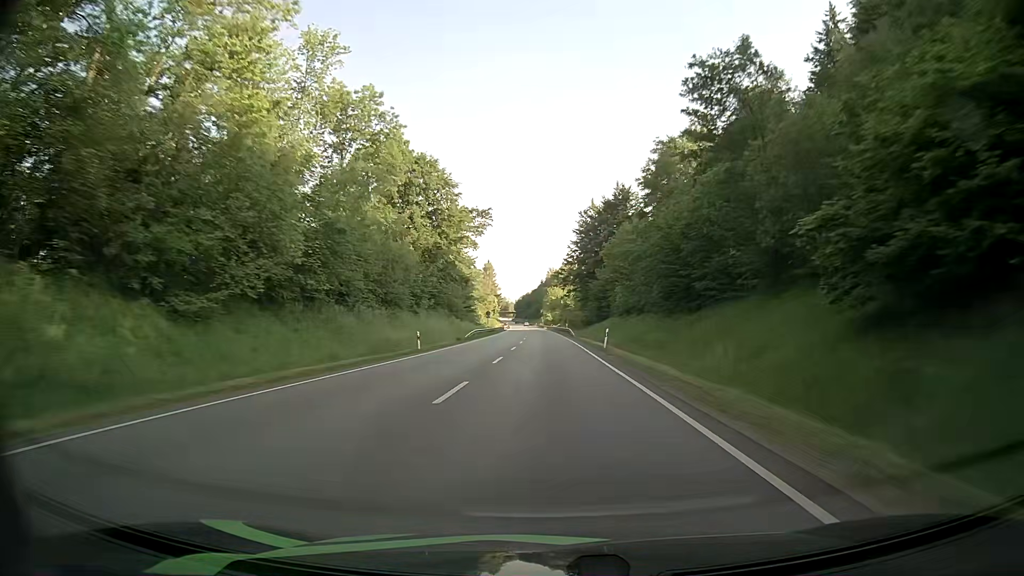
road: primary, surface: asphalt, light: Day
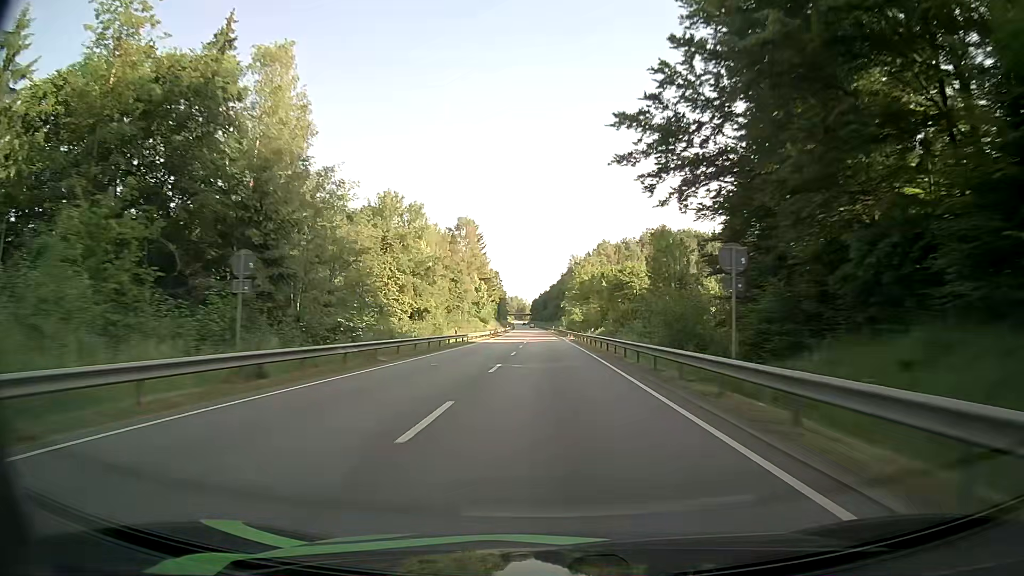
(-0.6, +87.3) m; -1°
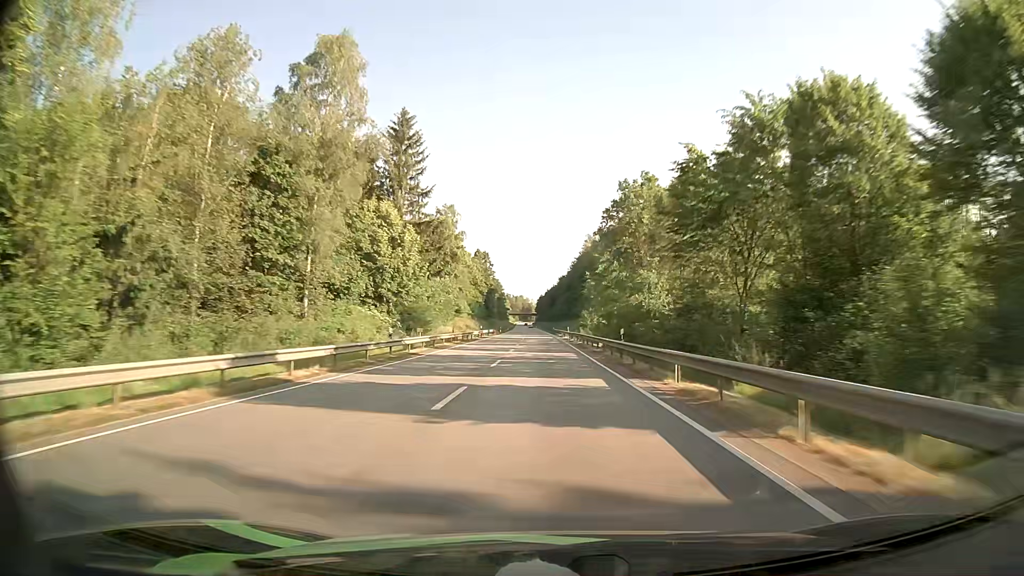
(-0.5, +68.9) m; -1°
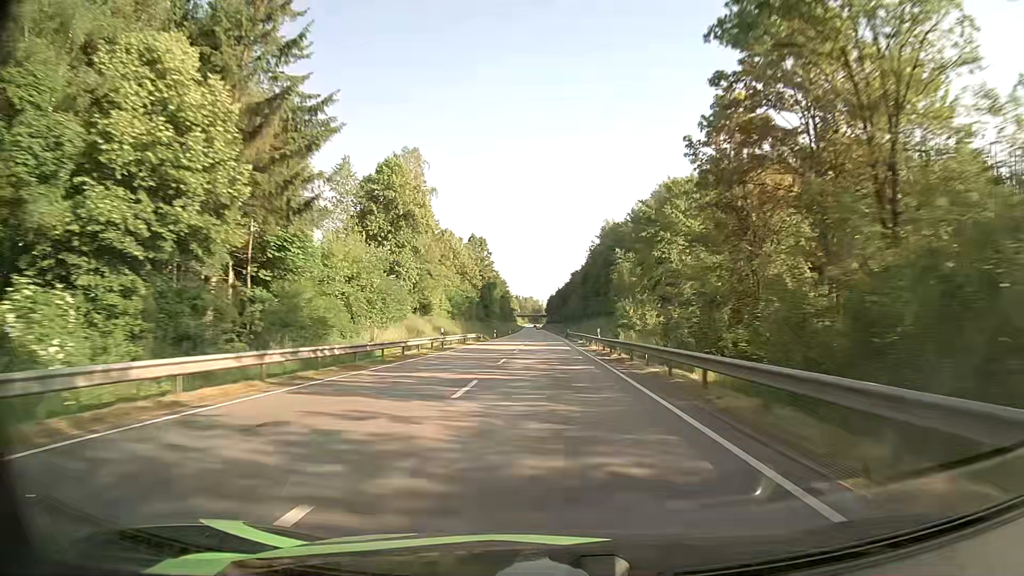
(-0.1, +34.3) m; -1°
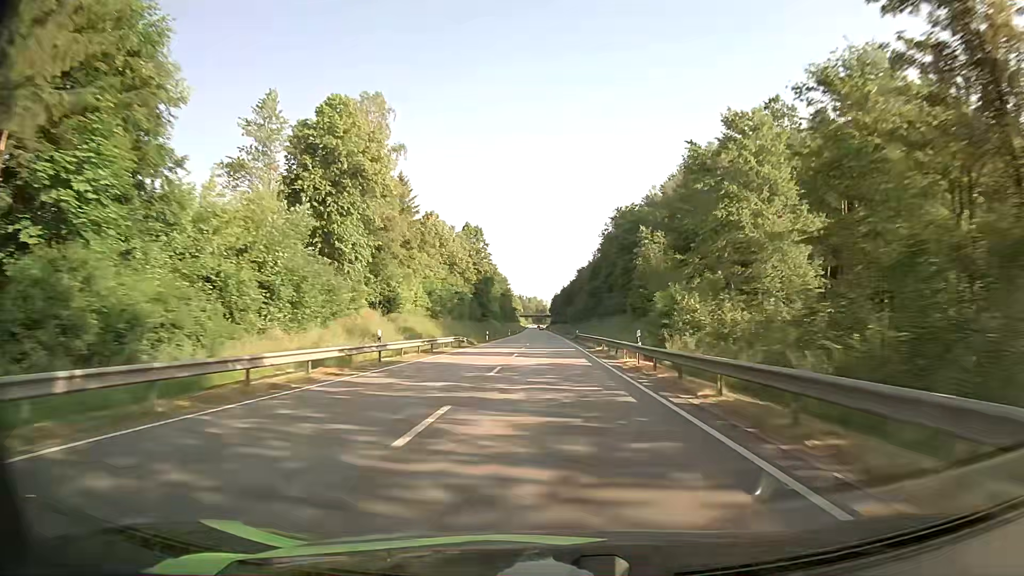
(0.0, +17.1) m; 0°
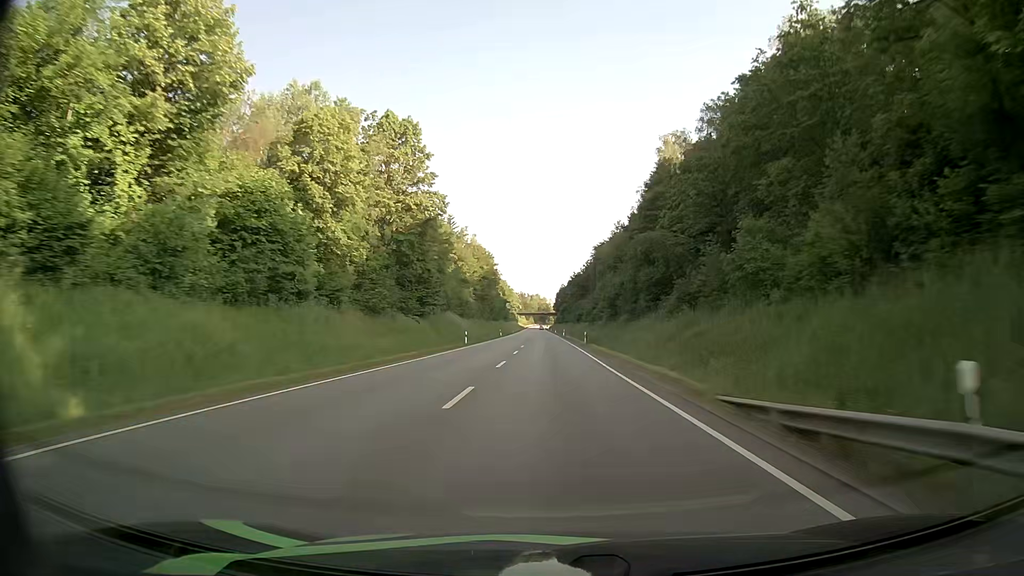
(-0.3, +68.4) m; 0°
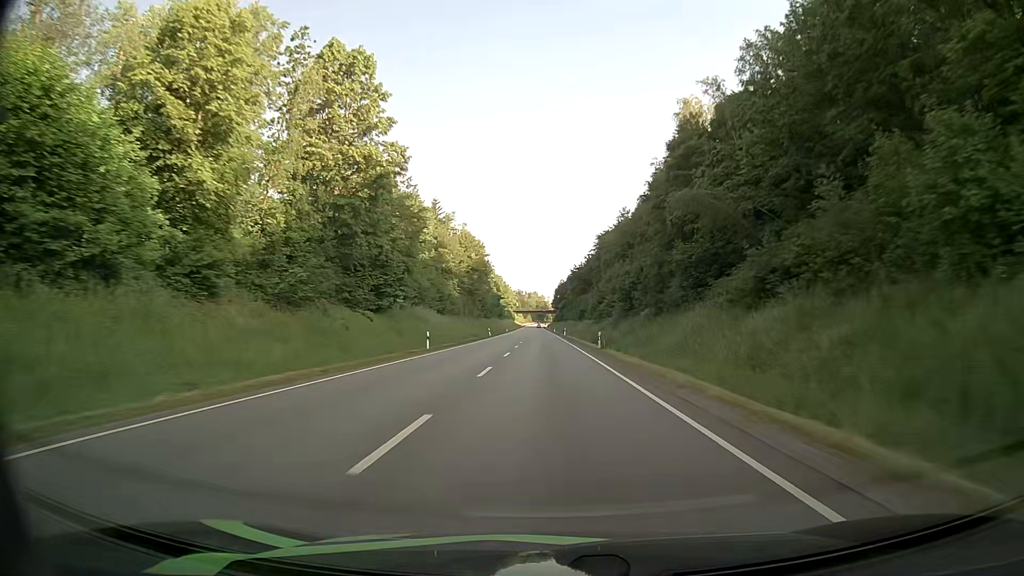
(0.0, +17.0) m; 0°
(0, +10) (0, +20) (0, +30) (0, +40) (0, +50) (-1, +60) (-1, +70) (-1, +80) (-1, +90) (-2, +100) m
